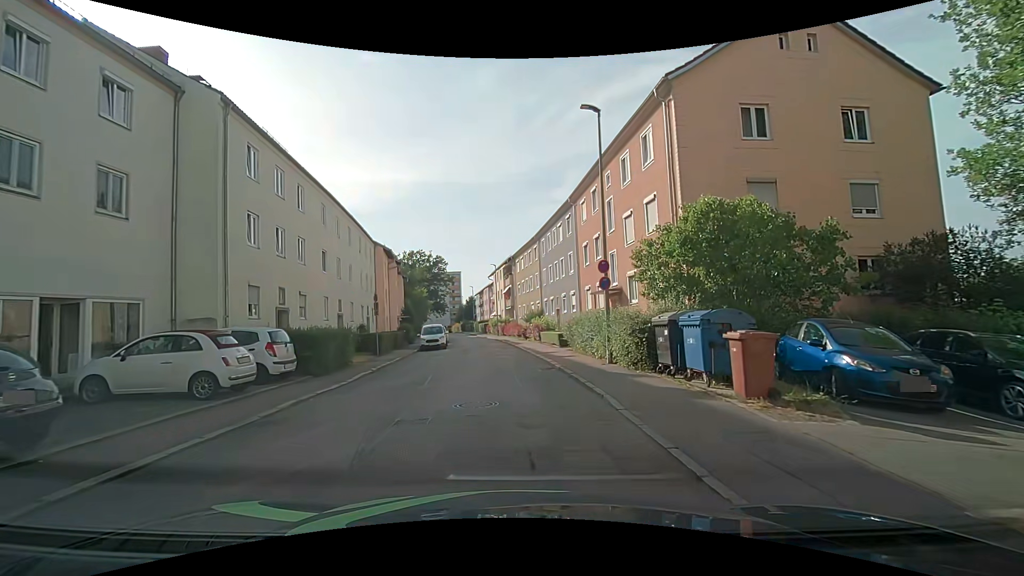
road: residential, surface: asphalt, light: Day
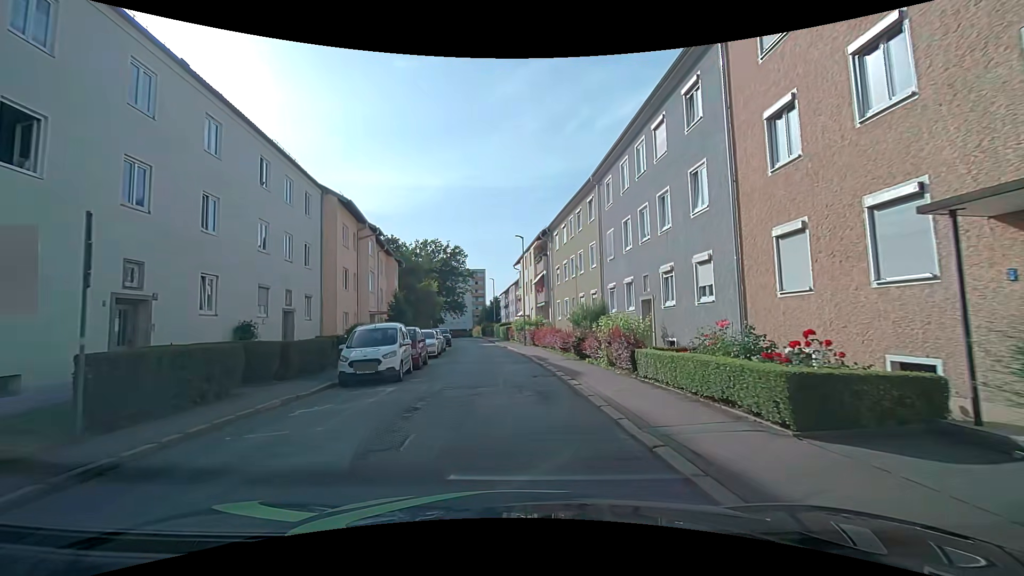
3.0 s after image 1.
(-0.9, +19.4) m; -5°
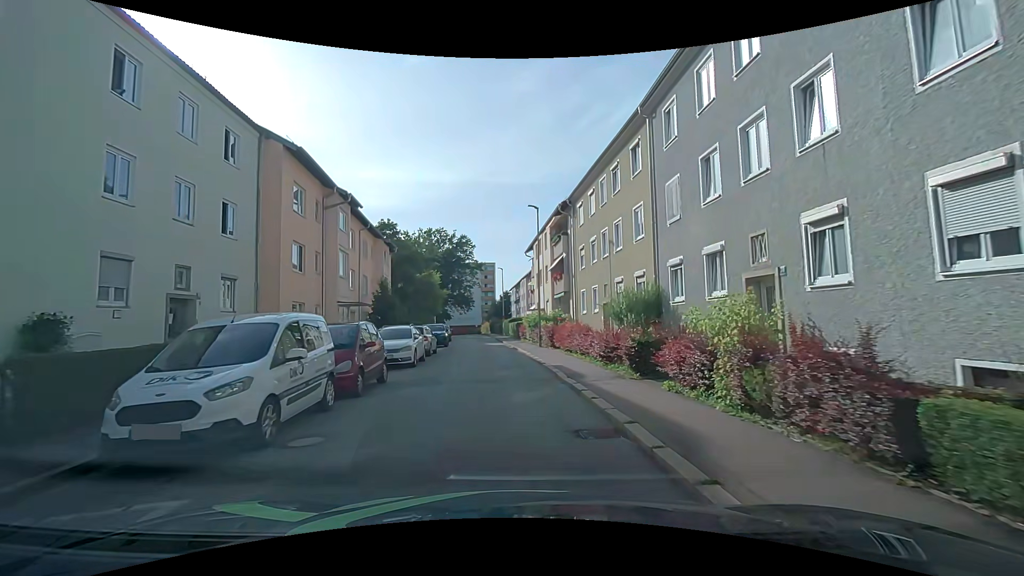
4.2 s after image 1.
(0.0, +8.2) m; 0°
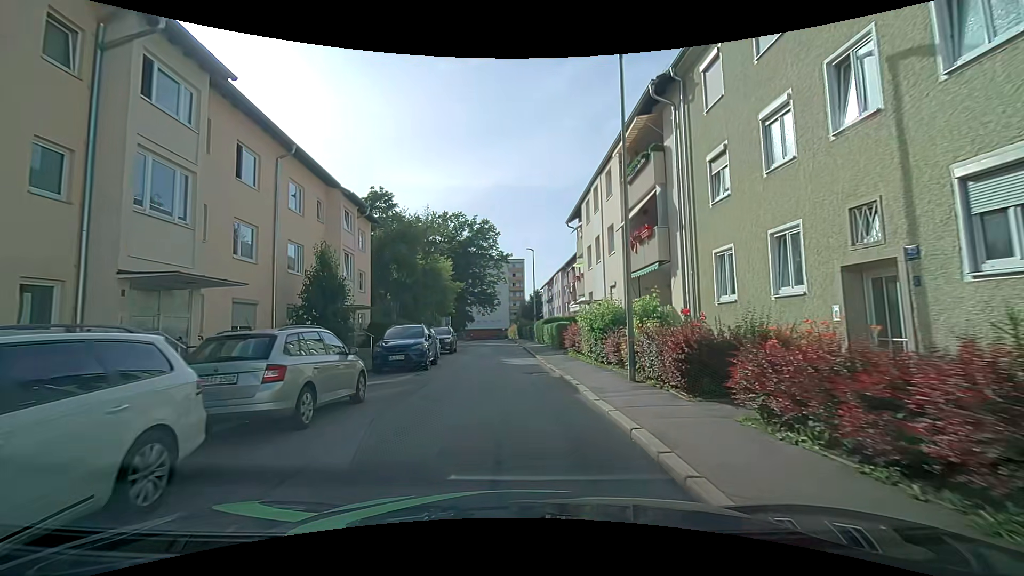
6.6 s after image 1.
(-0.6, +16.5) m; -4°
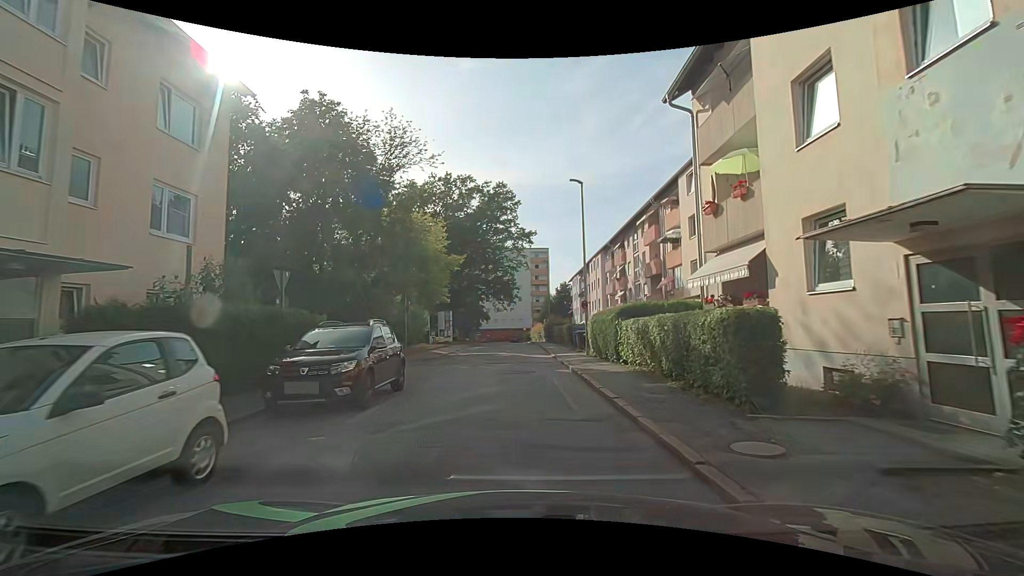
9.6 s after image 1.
(-0.2, +19.6) m; -1°
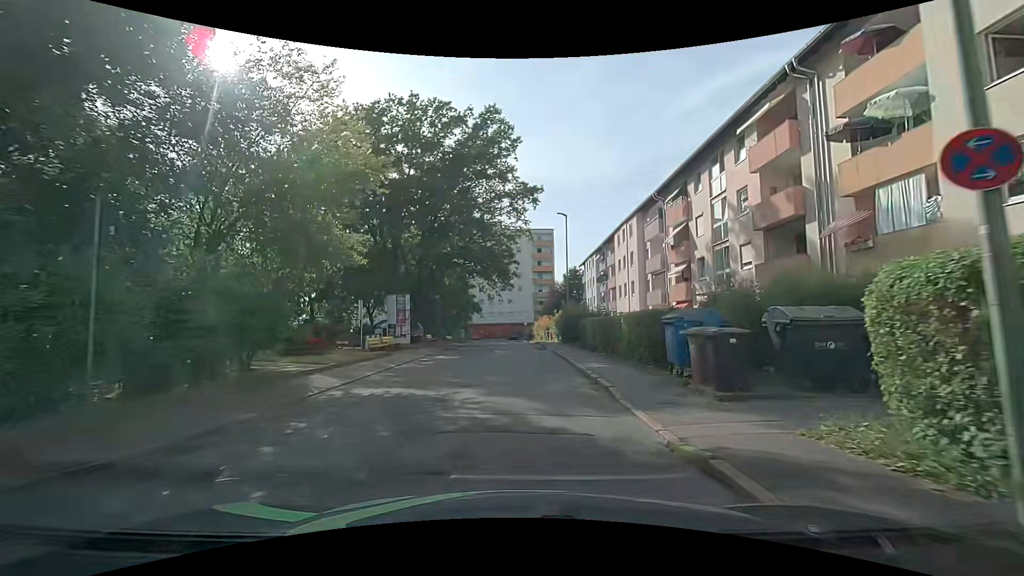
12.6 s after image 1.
(-0.1, +19.1) m; +1°
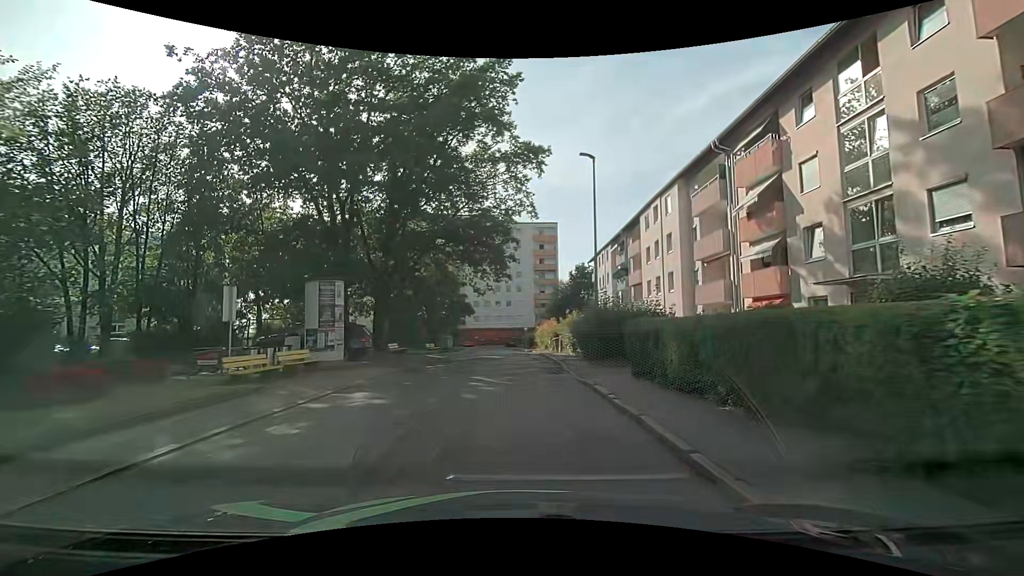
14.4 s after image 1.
(-0.2, +11.4) m; -1°
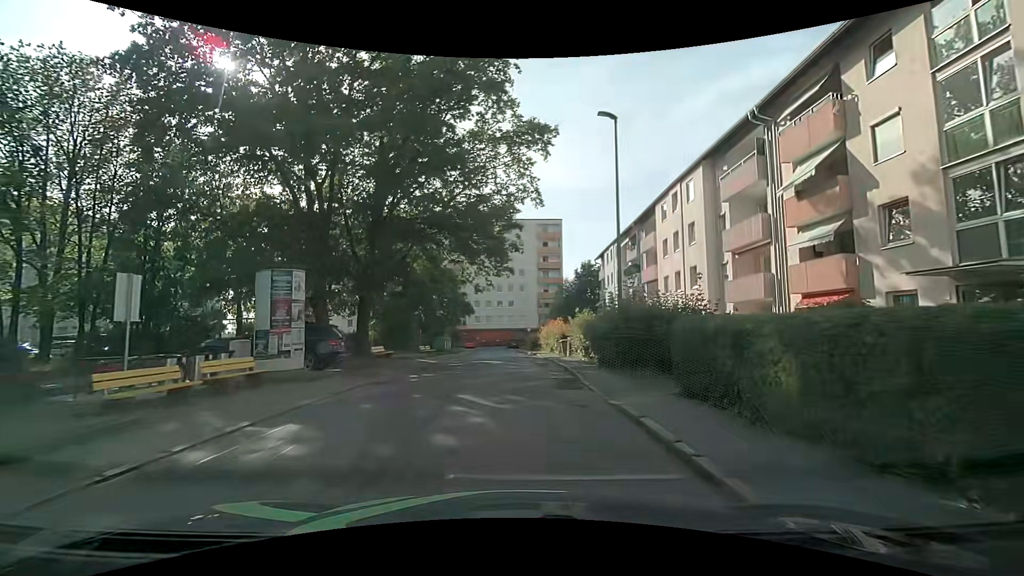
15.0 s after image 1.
(0.0, +3.8) m; 0°
